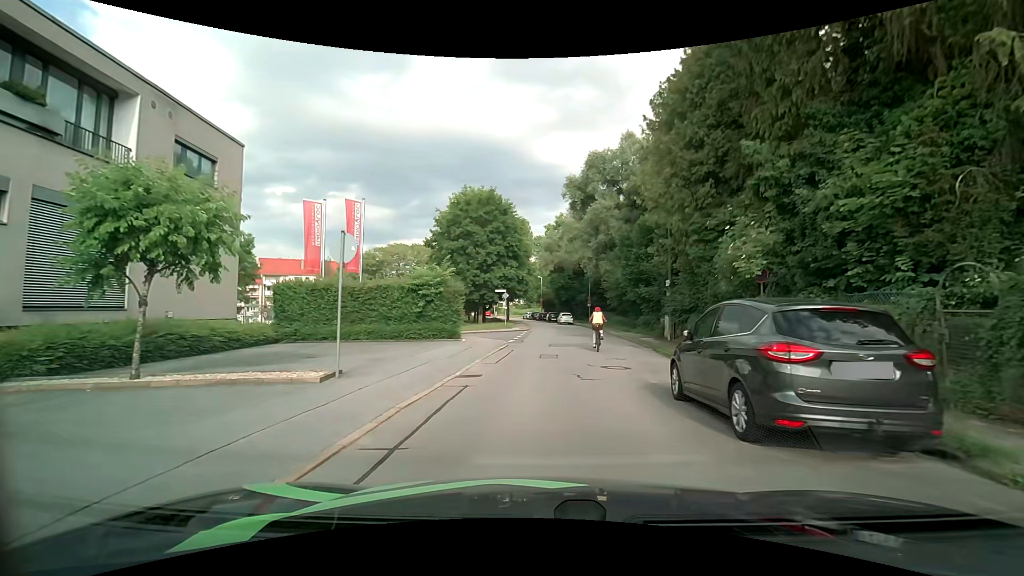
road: residential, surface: asphalt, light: Day
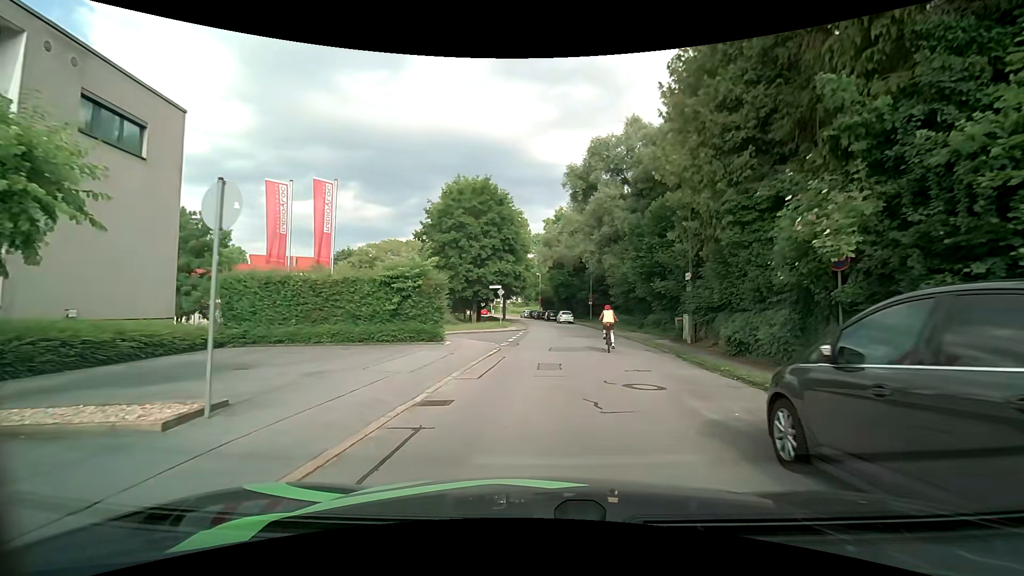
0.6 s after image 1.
(0.0, +3.7) m; +1°
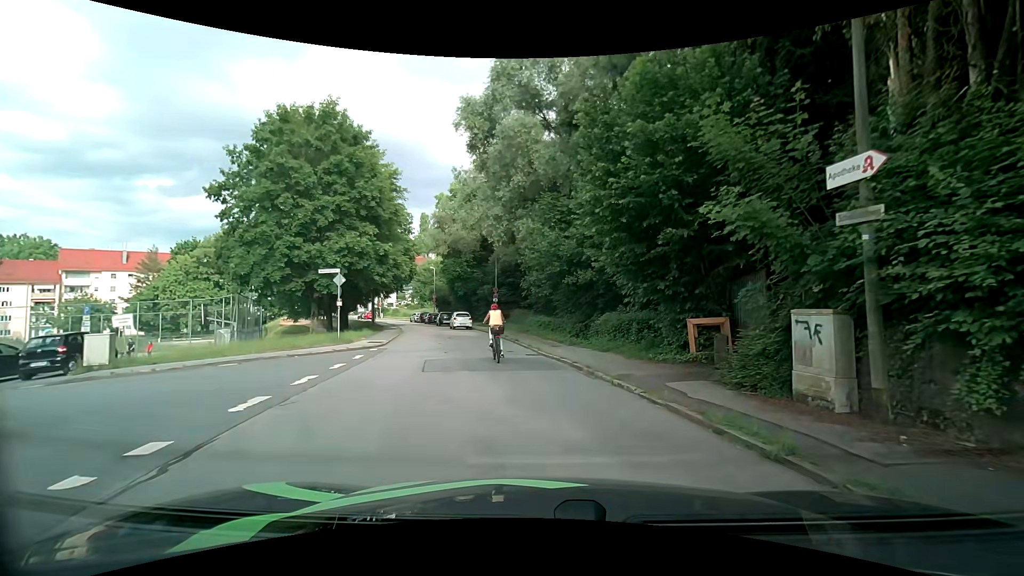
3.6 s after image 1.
(+1.1, +16.5) m; +9°
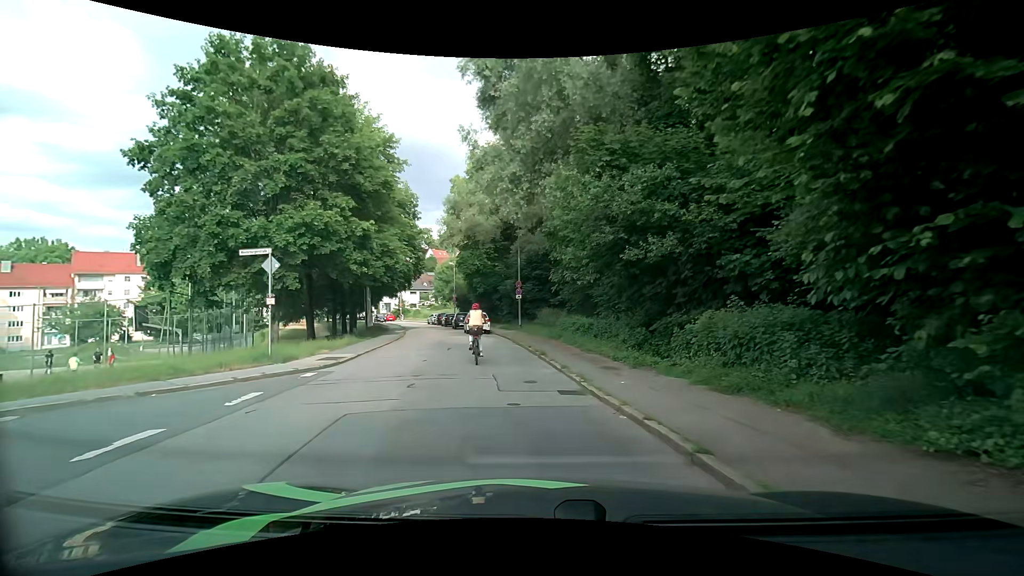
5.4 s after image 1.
(+0.1, +8.3) m; 0°
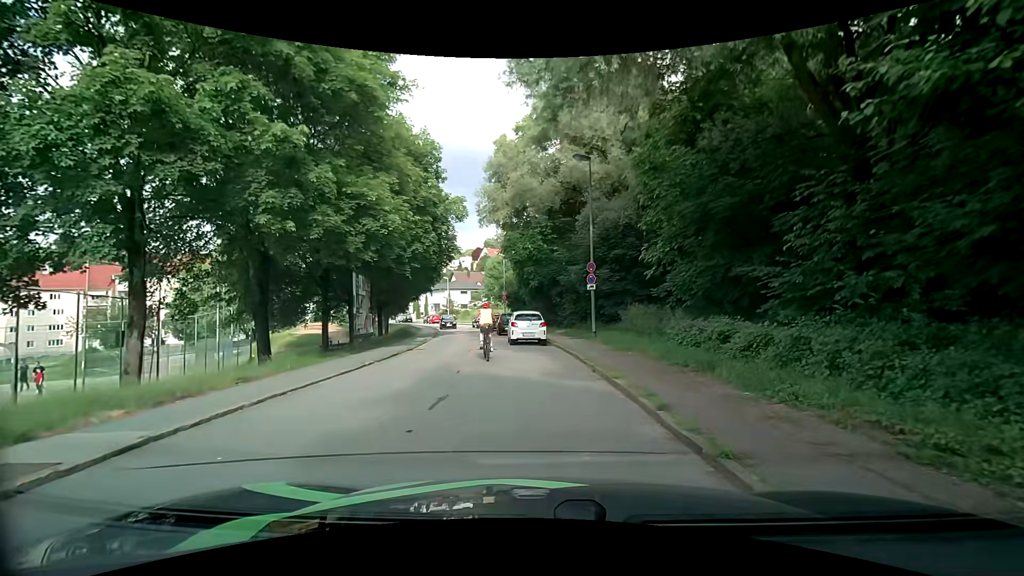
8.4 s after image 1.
(-1.1, +12.1) m; -8°
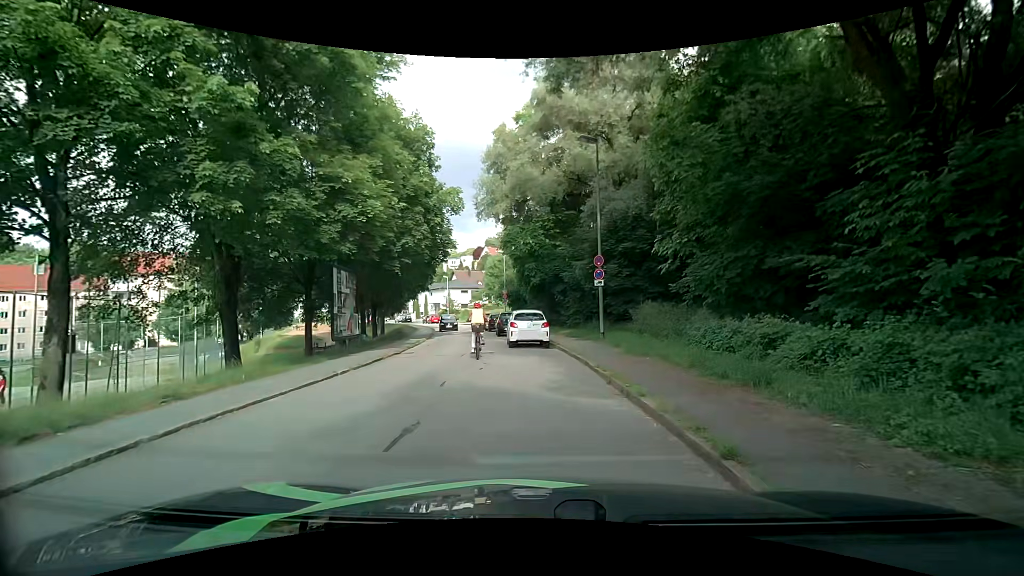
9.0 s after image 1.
(0.0, +2.1) m; +1°
